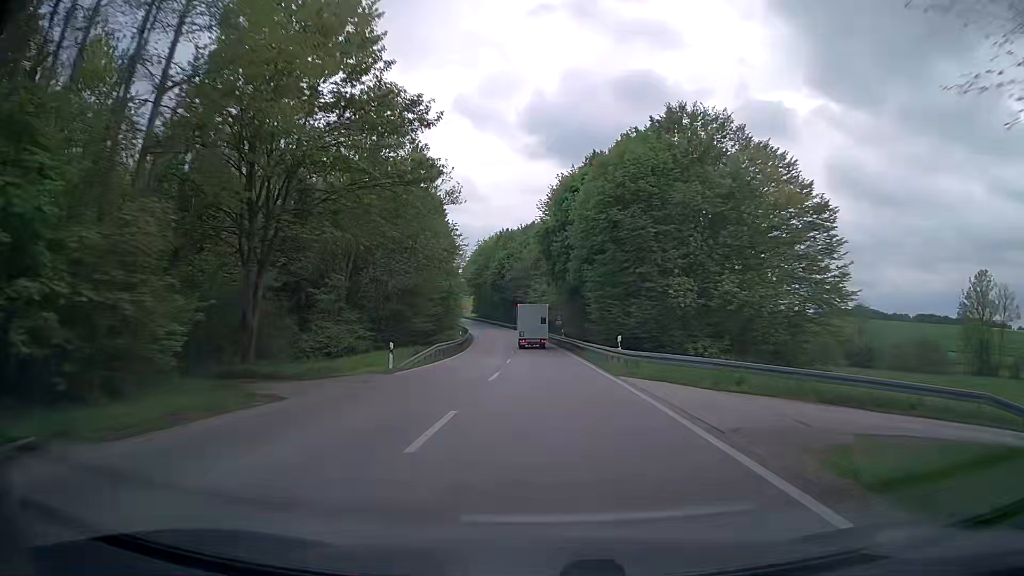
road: secondary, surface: asphalt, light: Day
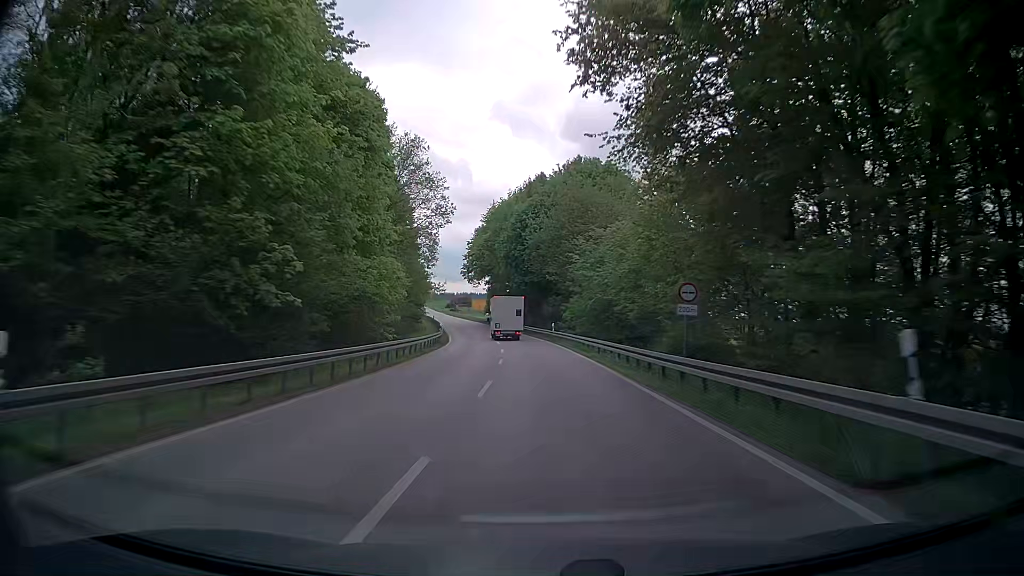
(-1.2, +53.1) m; -4°
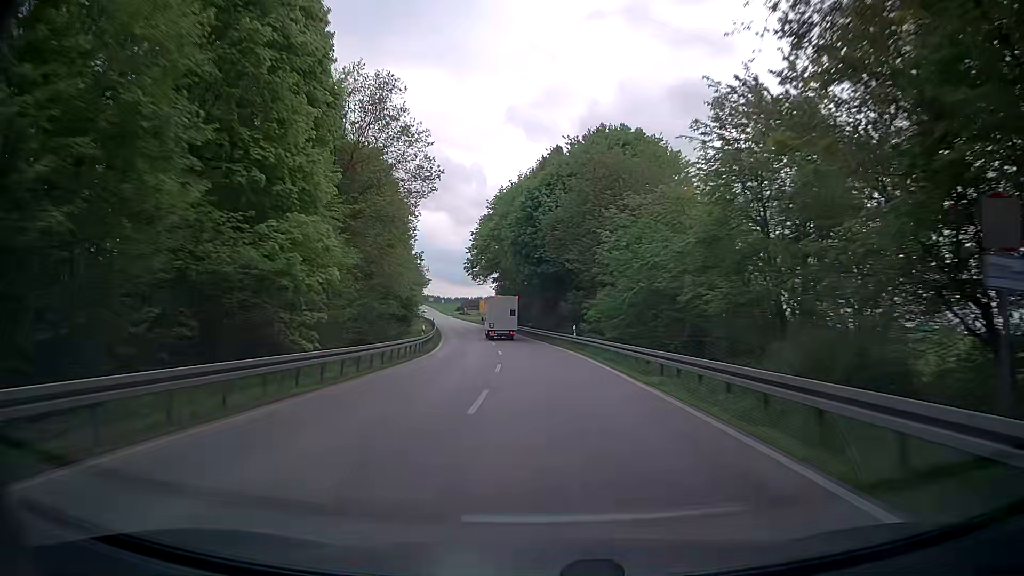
(+0.2, +13.4) m; 0°
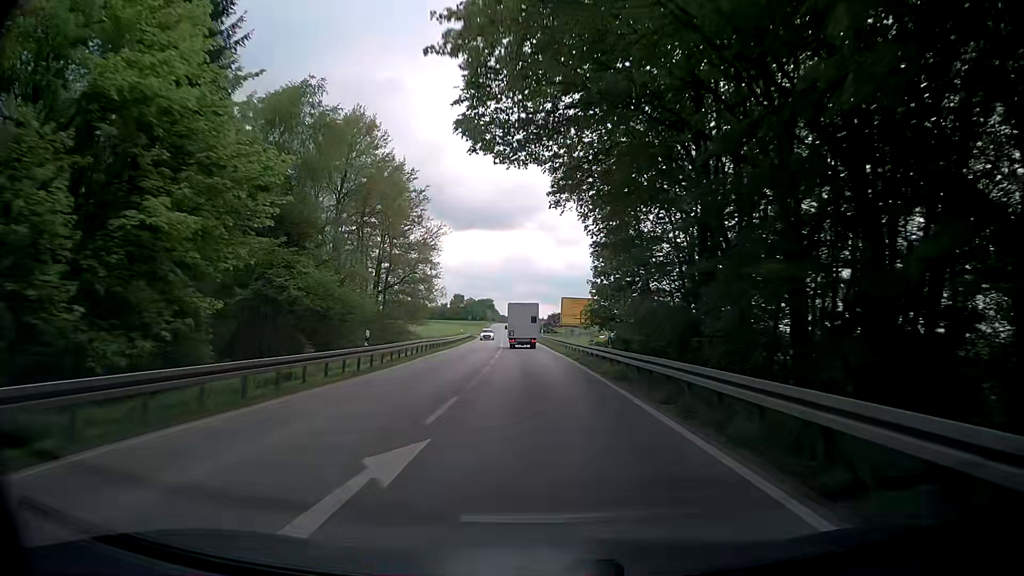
(-4.7, +64.7) m; -9°
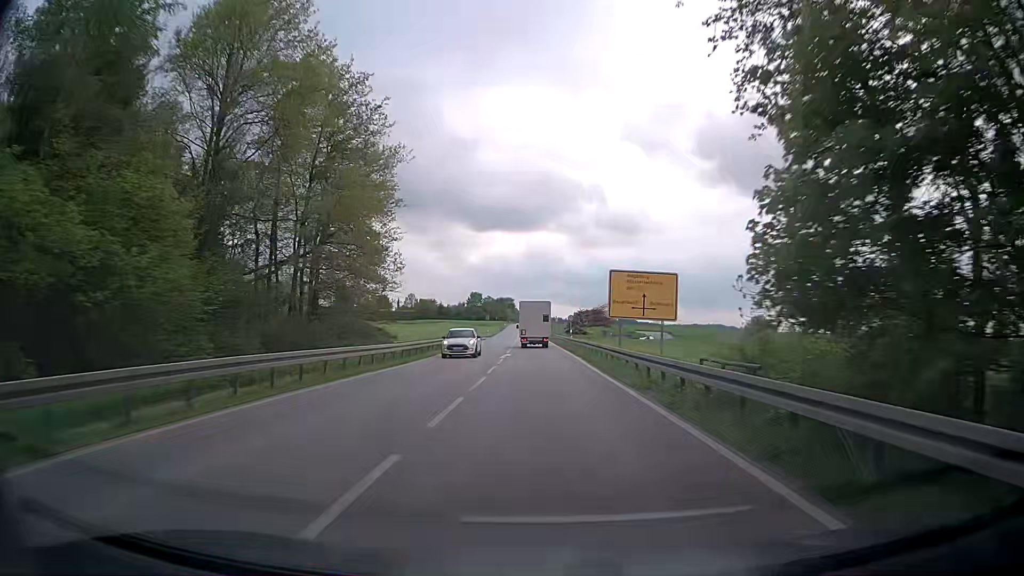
(-0.6, +24.9) m; -2°
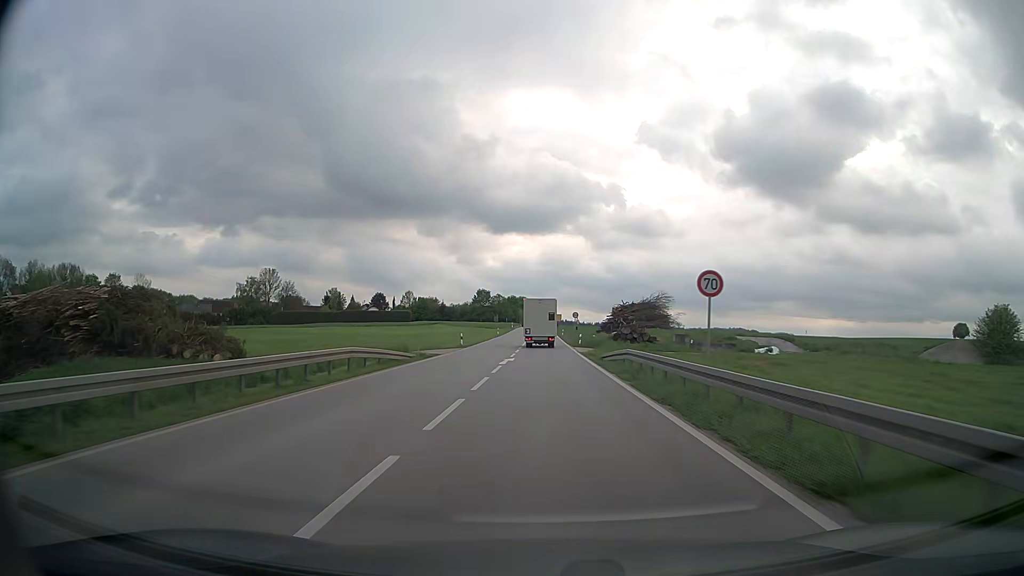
(-1.1, +47.8) m; -2°
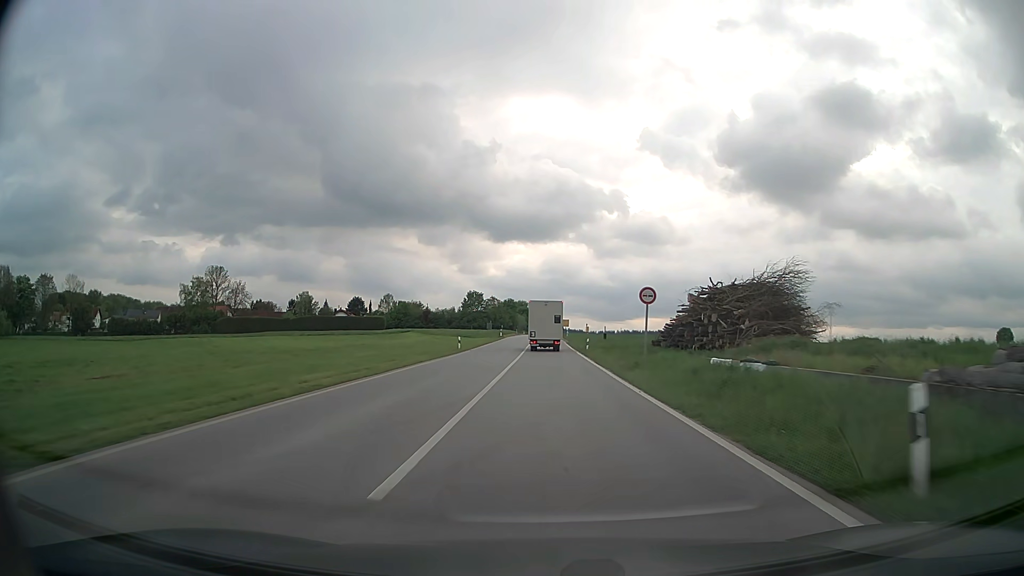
(-0.2, +45.8) m; 0°
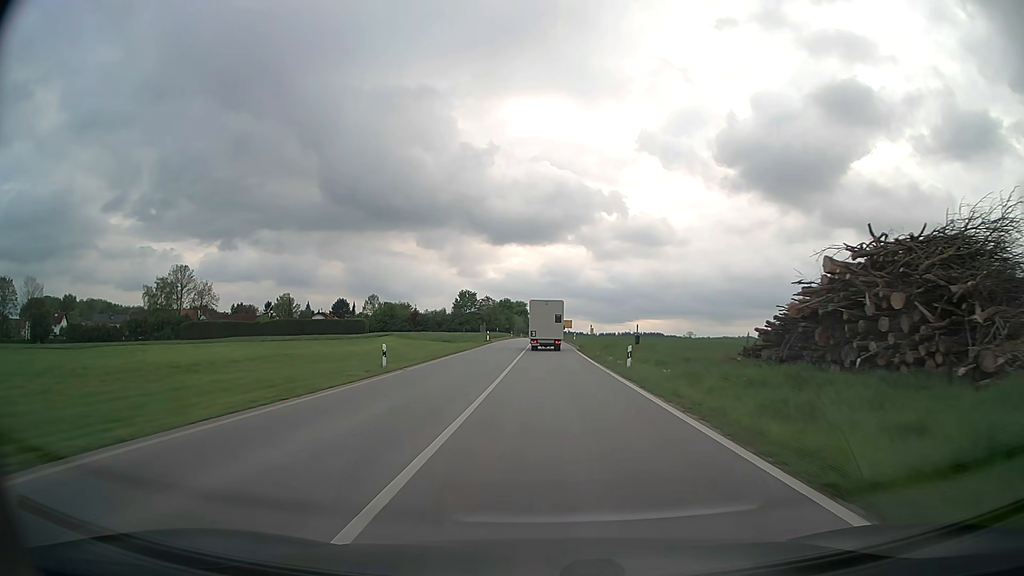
(0.0, +22.4) m; 0°
(0, +10) (0, +20) (0, +30) (0, +40) (0, +50) (0, +60) (0, +70) (0, +80) (0, +90) (0, +100) m
